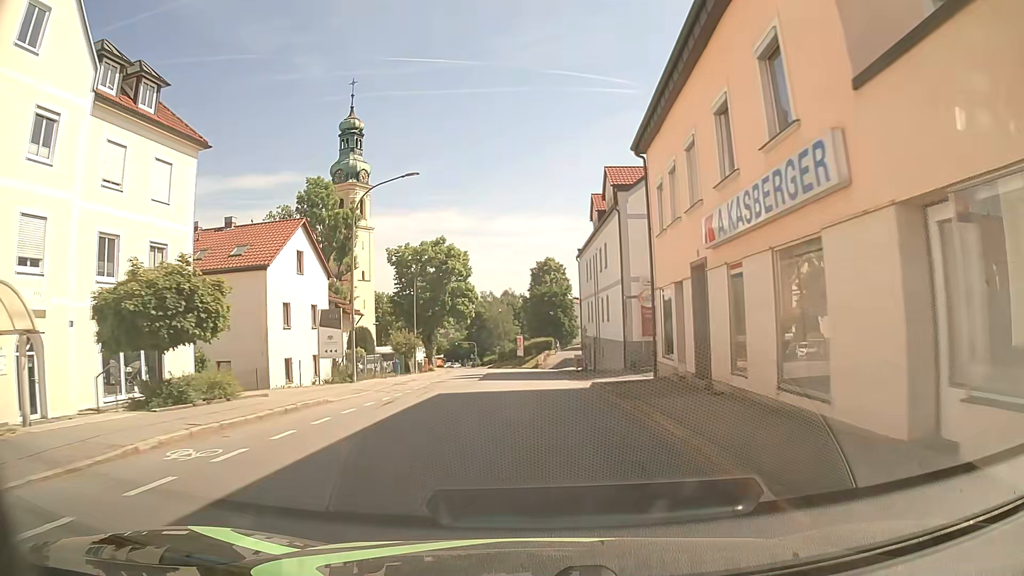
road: tertiary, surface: asphalt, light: Day
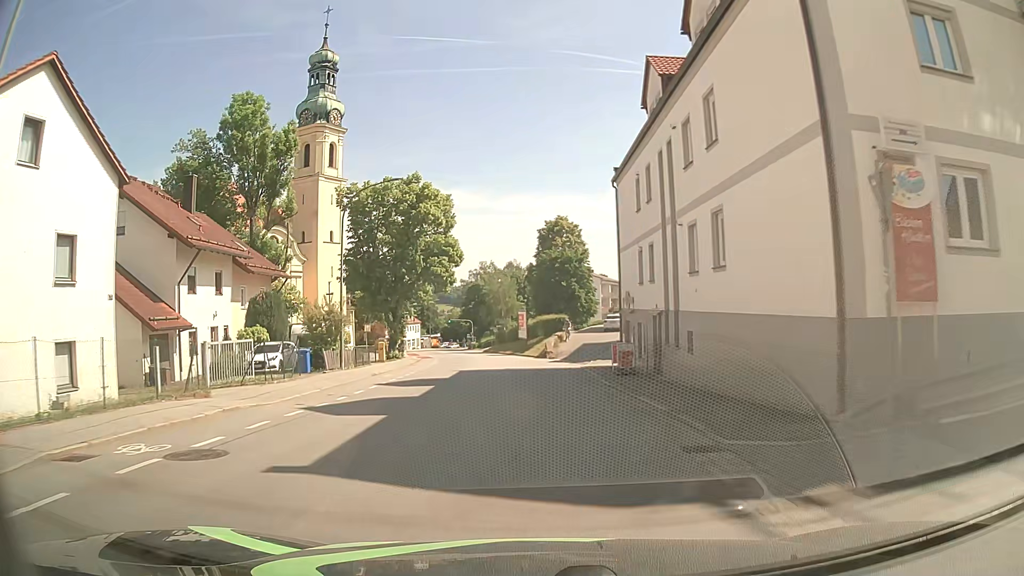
(+0.1, +21.7) m; +1°
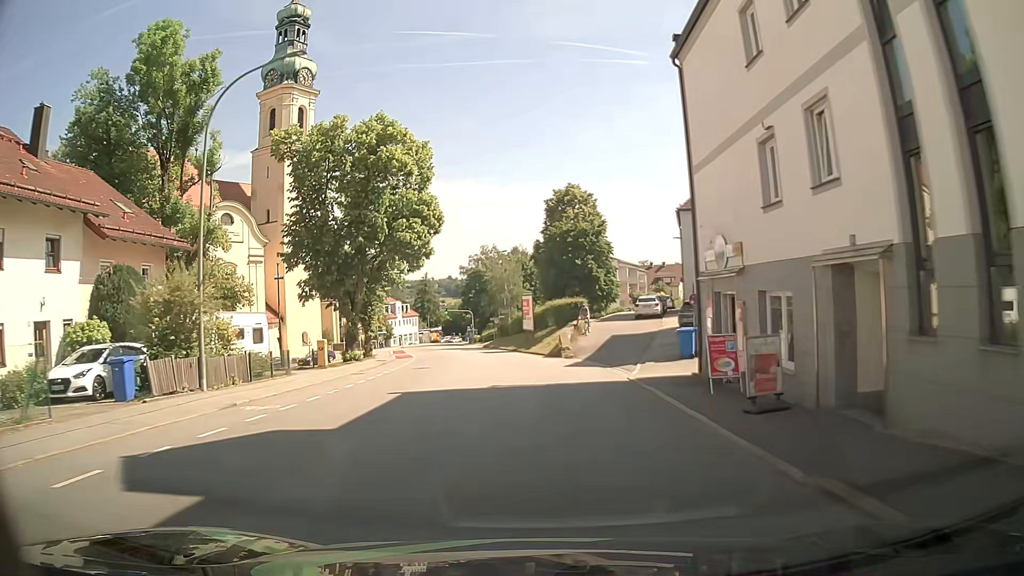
(-0.3, +14.7) m; -1°
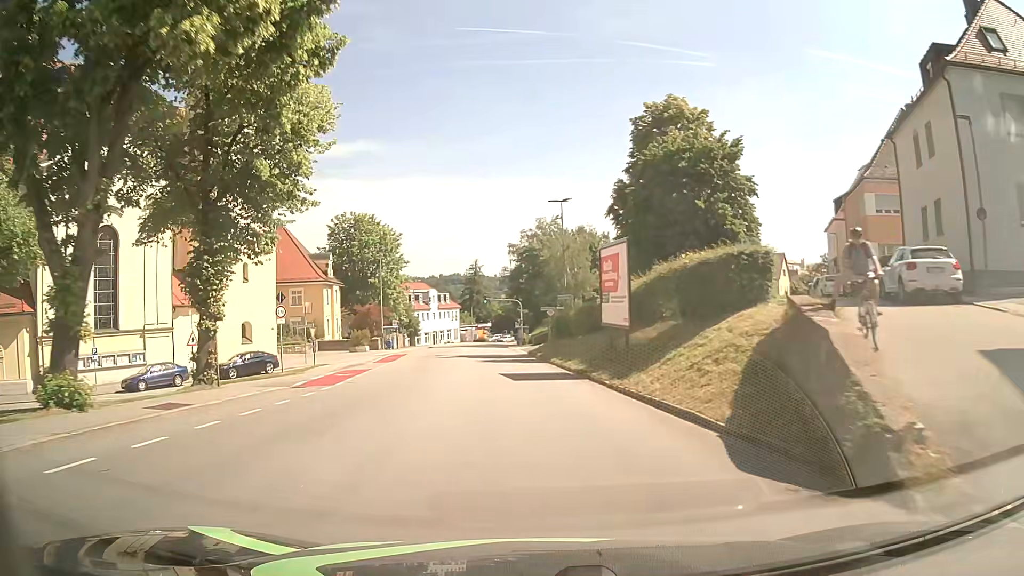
(-1.1, +29.6) m; -5°
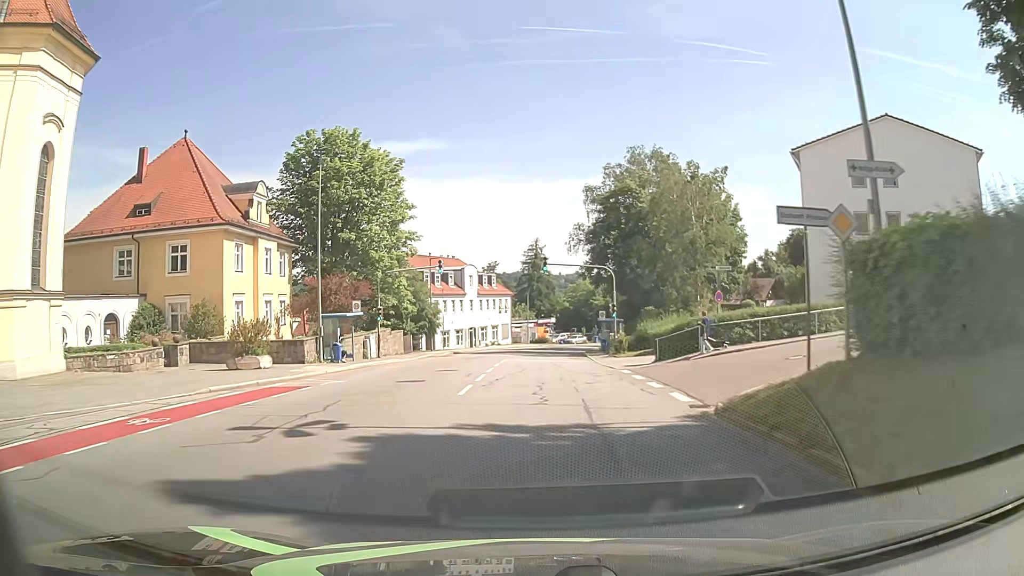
(-2.6, +37.4) m; -5°
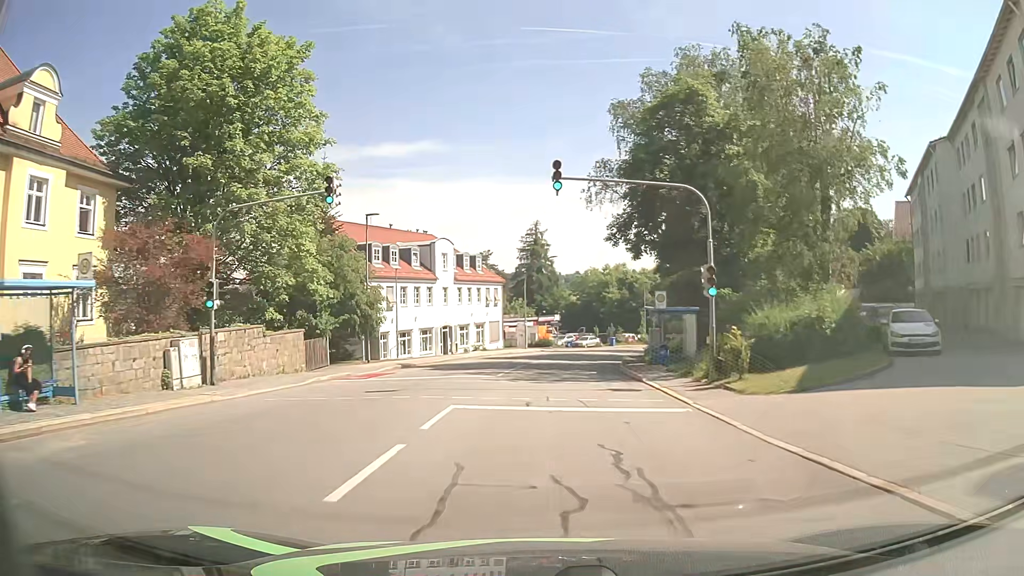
(-0.2, +22.8) m; -1°
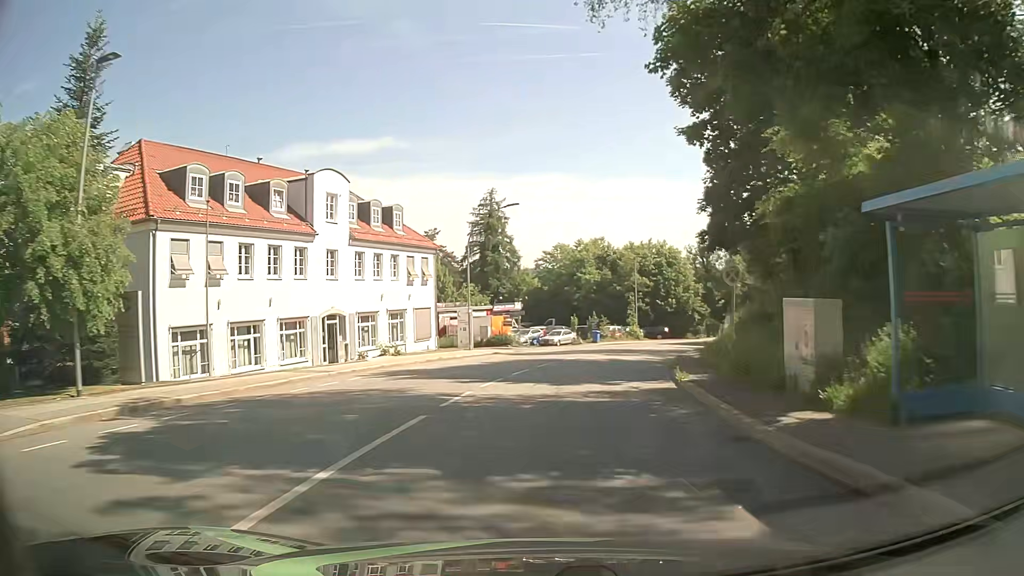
(+0.5, +23.0) m; +3°
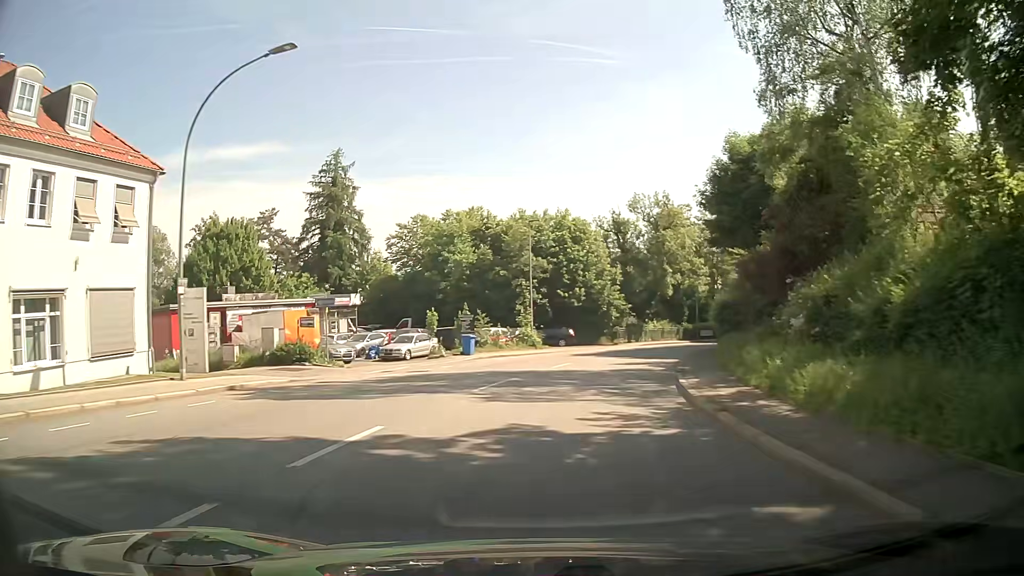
(+1.9, +23.3) m; +11°
(0, +10) (+1, +20) (+4, +30) (+7, +39) (+11, +48) (+16, +57) (+22, +65) (+27, +73) (+33, +82) (+38, +90) m
